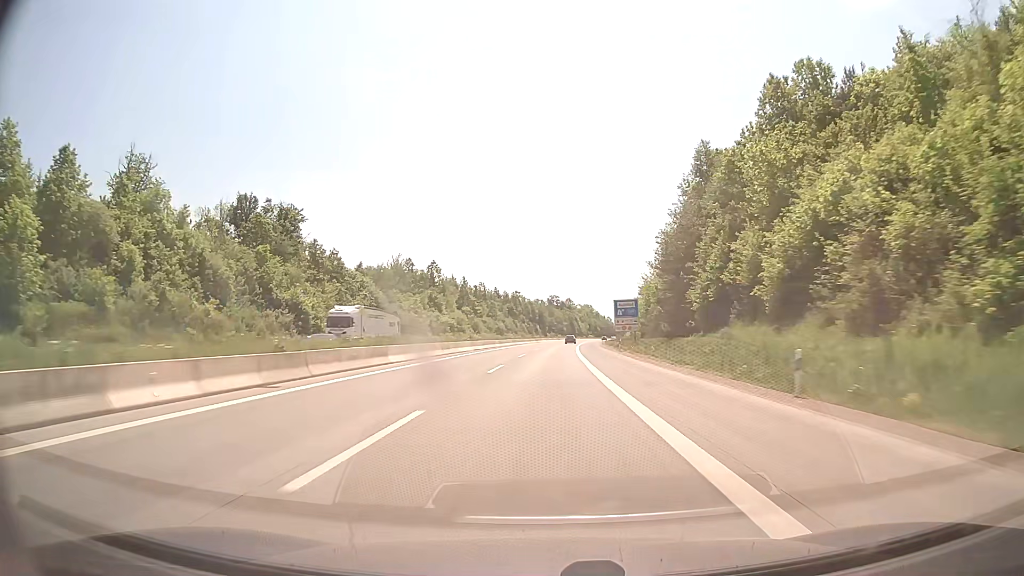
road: motorway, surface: concrete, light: Day
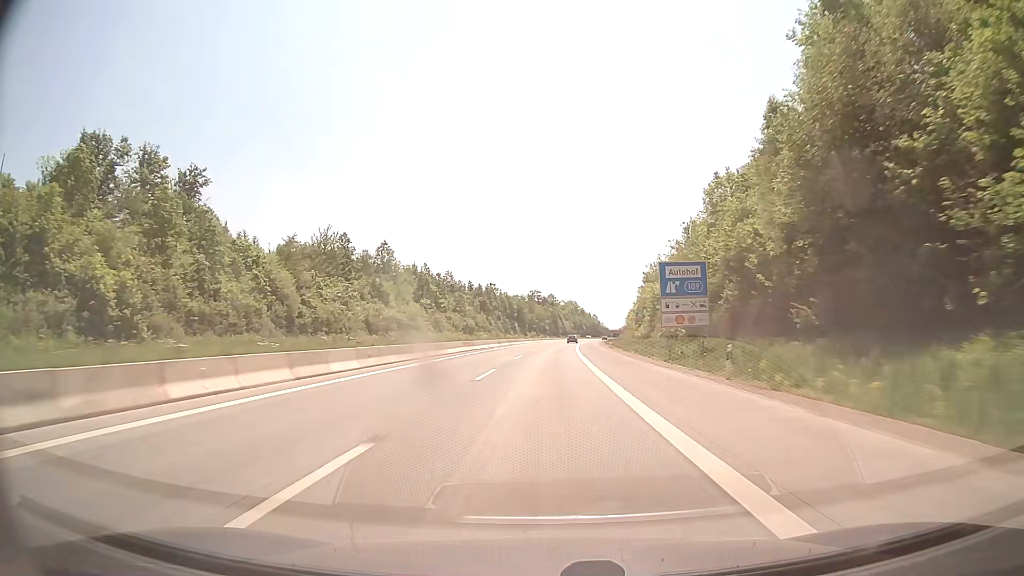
(+0.6, +39.7) m; +2°
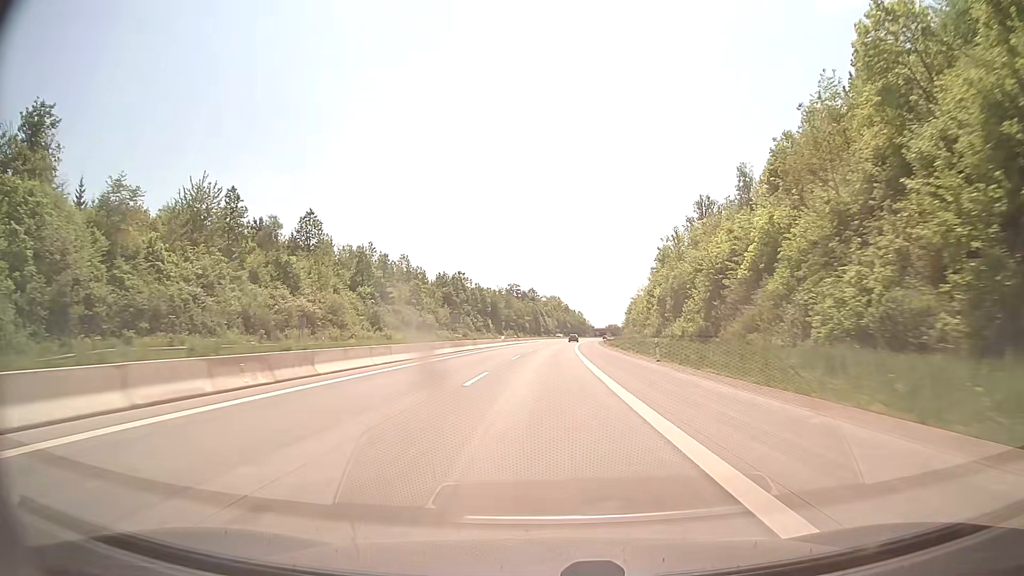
(+0.6, +39.8) m; +2°
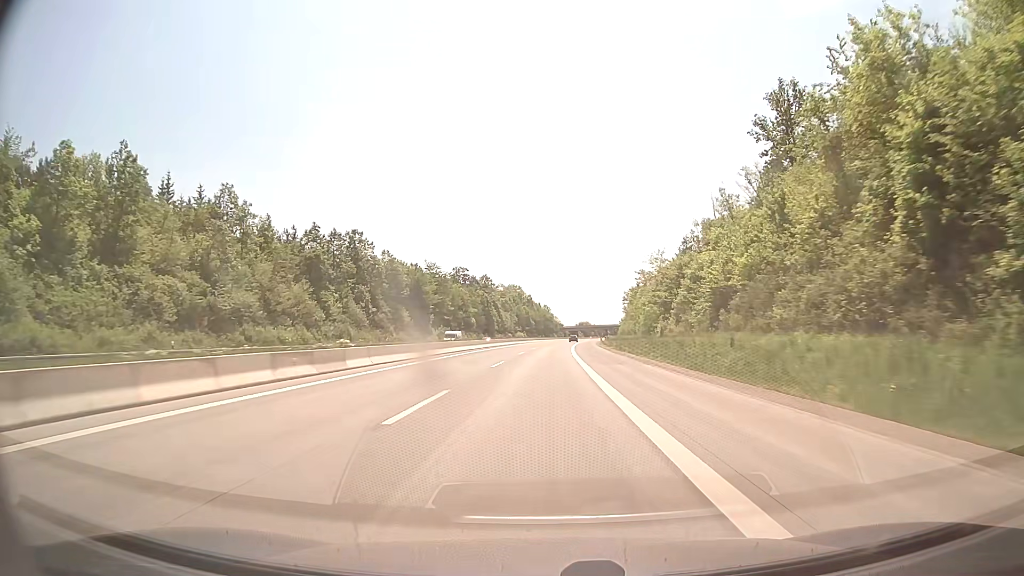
(+2.1, +79.5) m; +3°
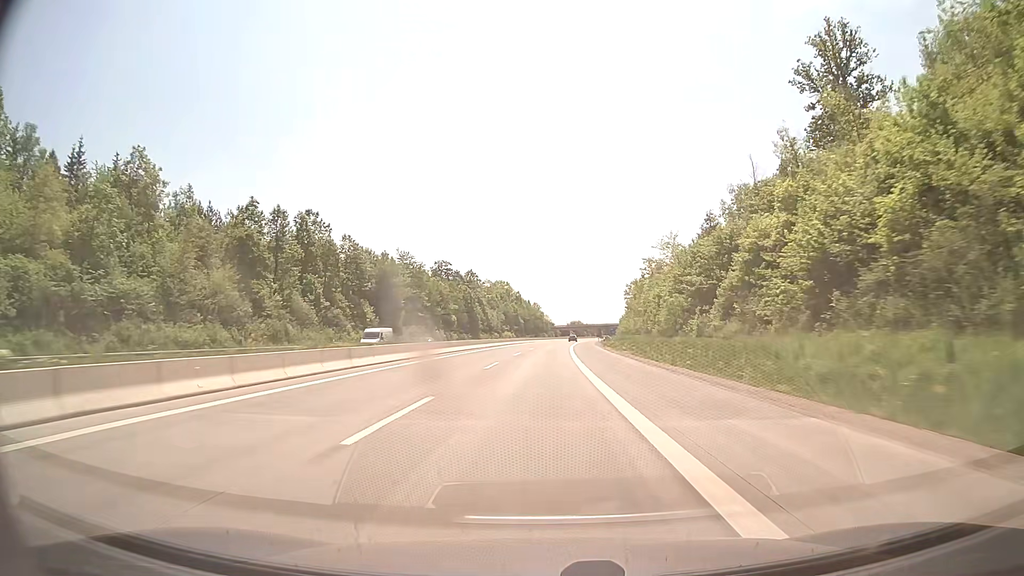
(+0.1, +19.9) m; +1°
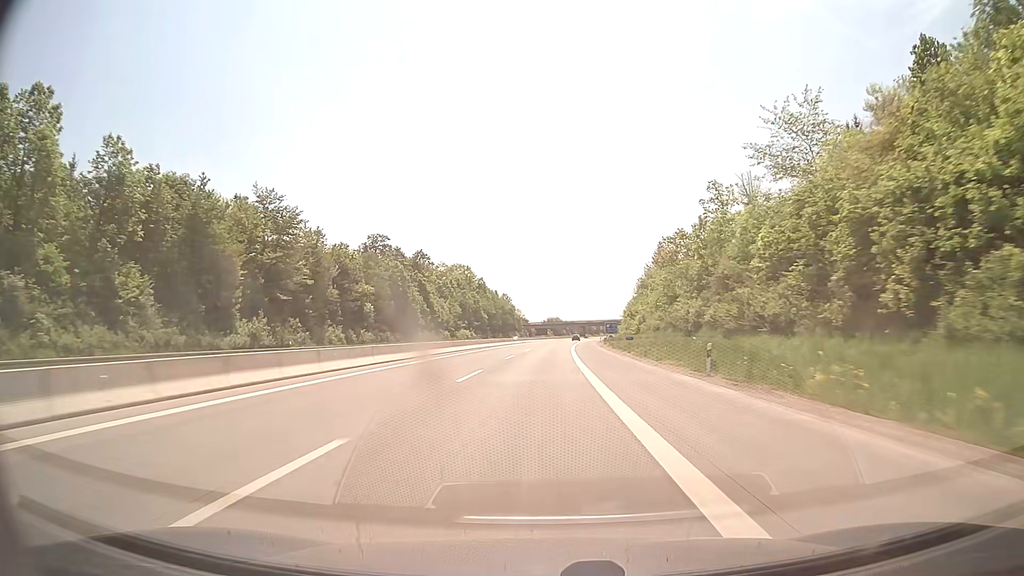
(+1.1, +59.6) m; +2°
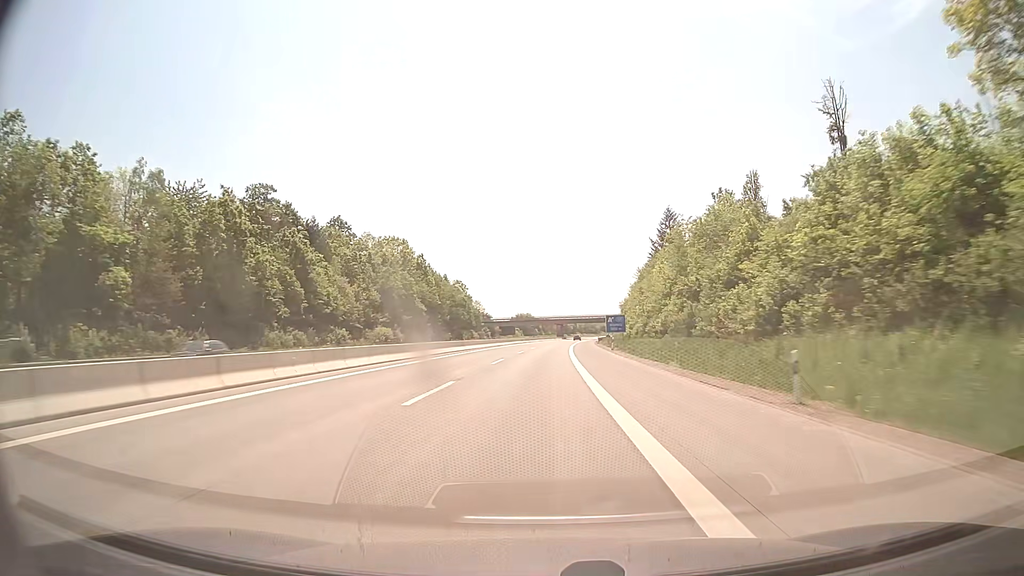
(+1.2, +59.5) m; +2°
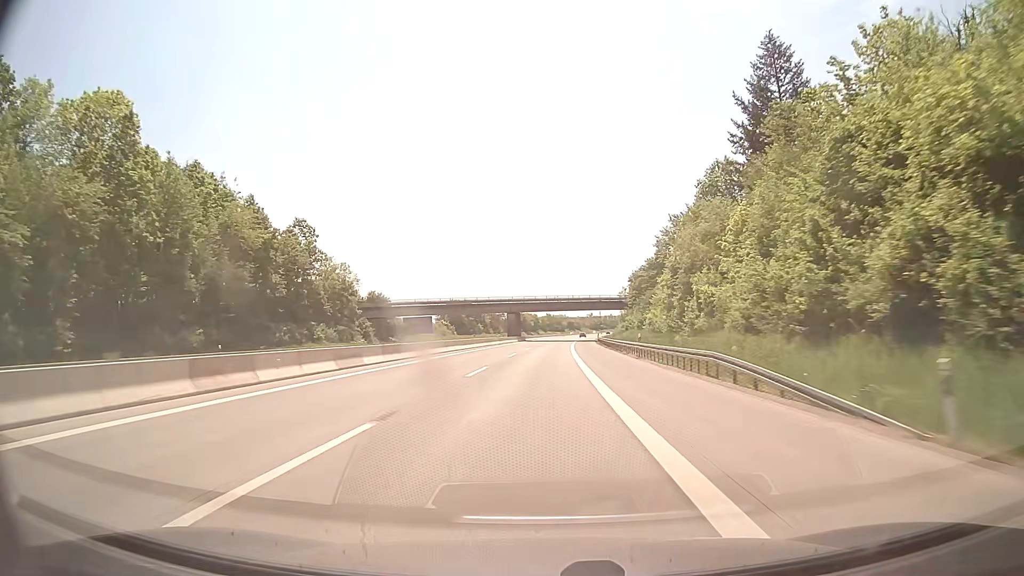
(+3.3, +99.3) m; +4°
(0, +10) (0, +20) (0, +30) (+1, +40) (+1, +50) (+1, +60) (+2, +70) (+2, +80) (+3, +90) (+3, +100) m
